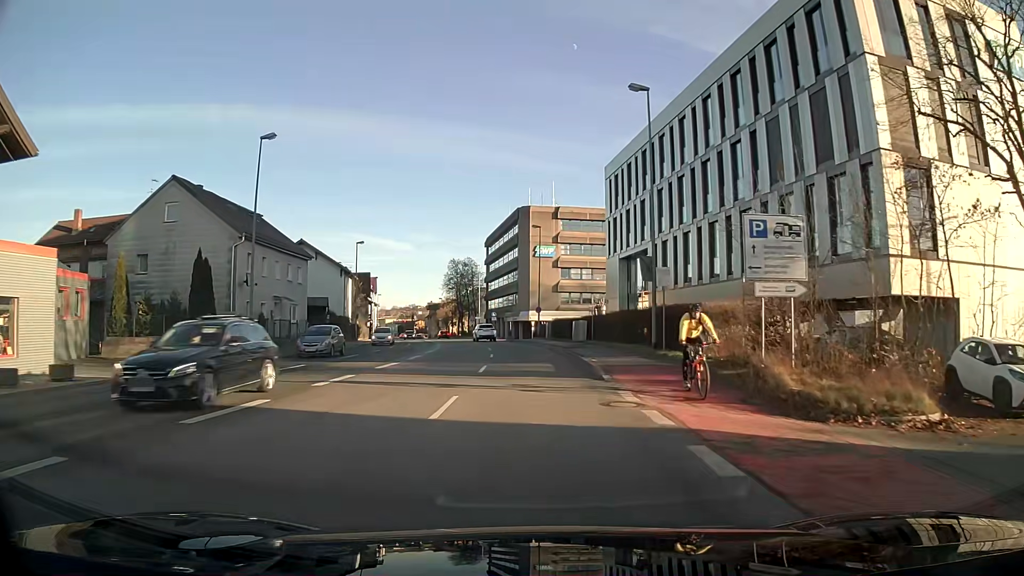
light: Day
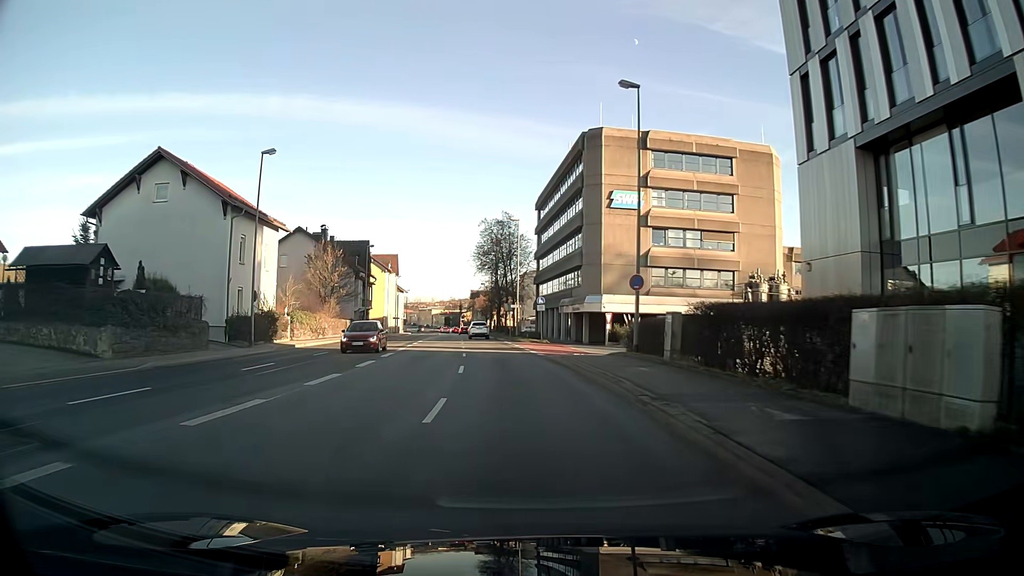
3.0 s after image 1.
(-1.6, +36.8) m; -6°
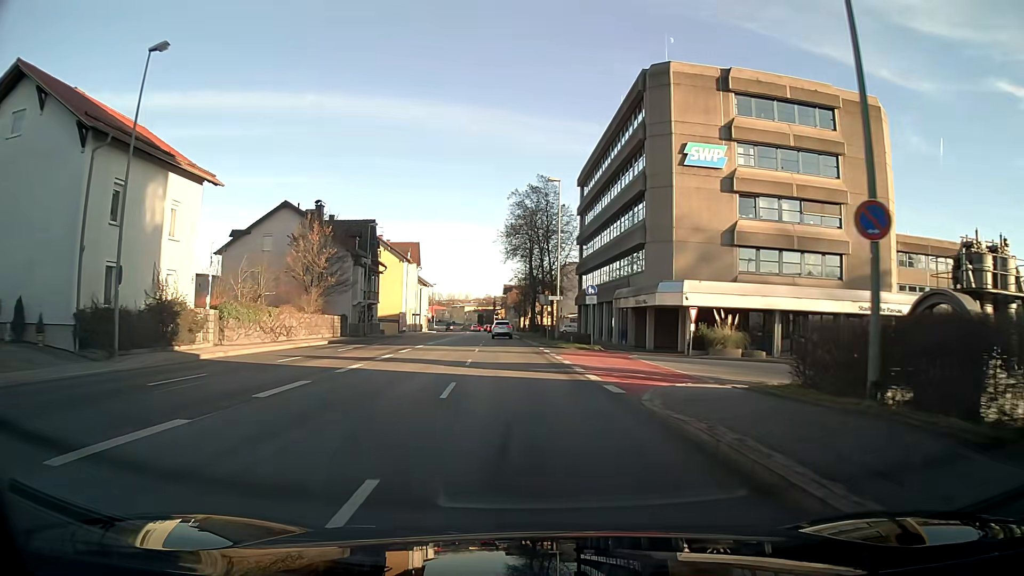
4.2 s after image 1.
(-0.4, +15.4) m; -3°
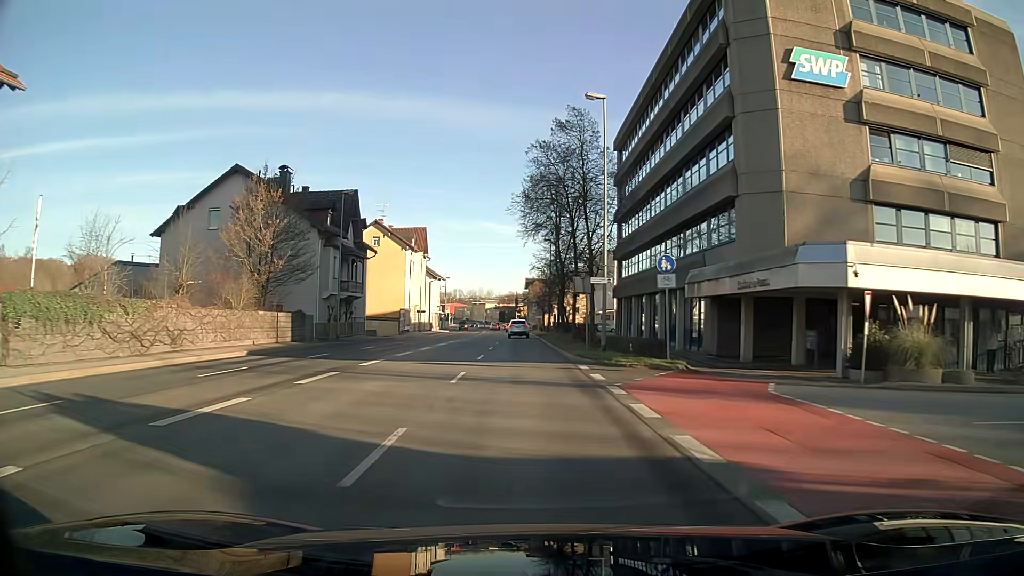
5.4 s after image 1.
(-0.3, +15.5) m; -2°
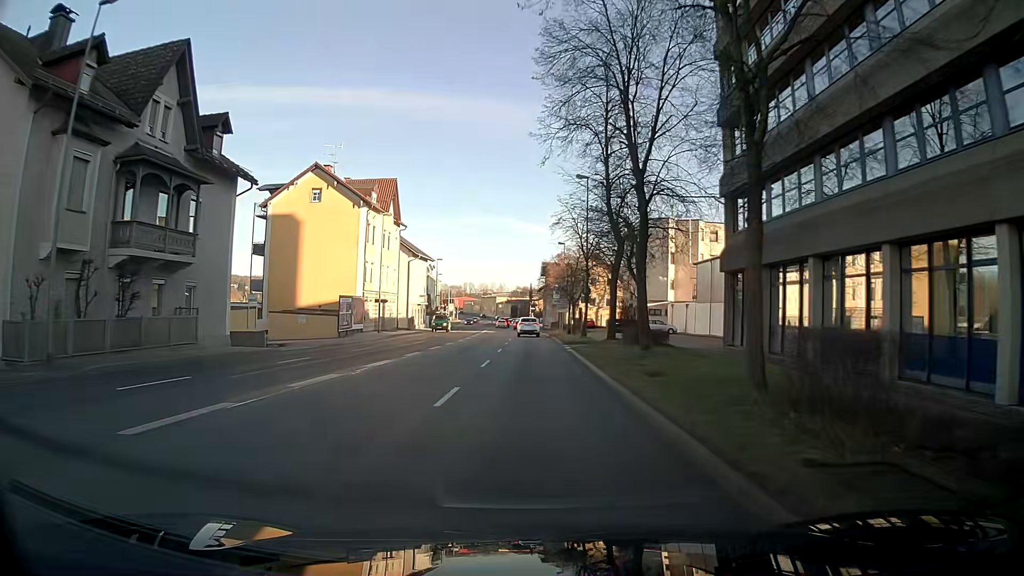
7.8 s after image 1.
(-0.5, +31.1) m; -1°
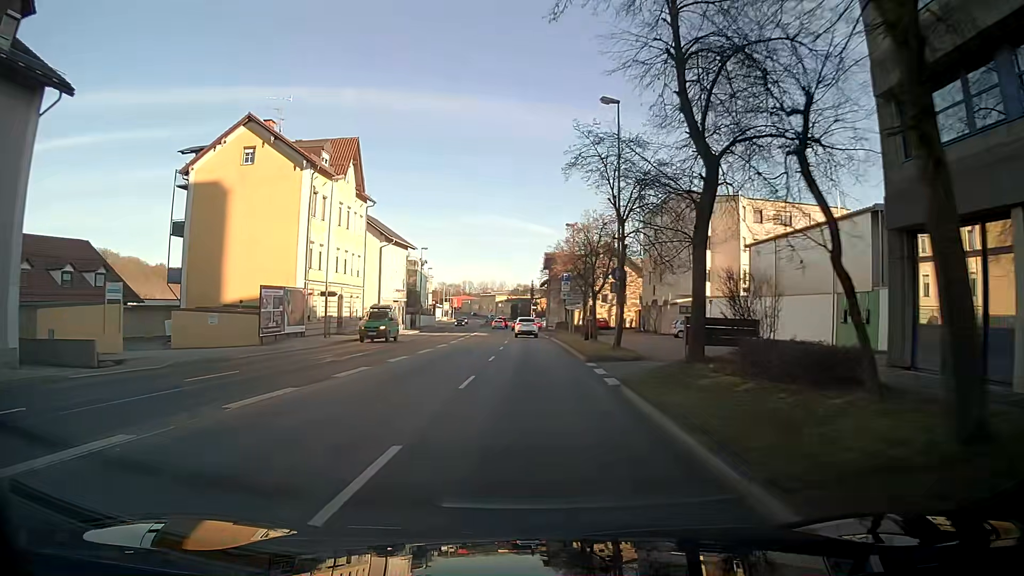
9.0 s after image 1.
(0.0, +15.1) m; 0°
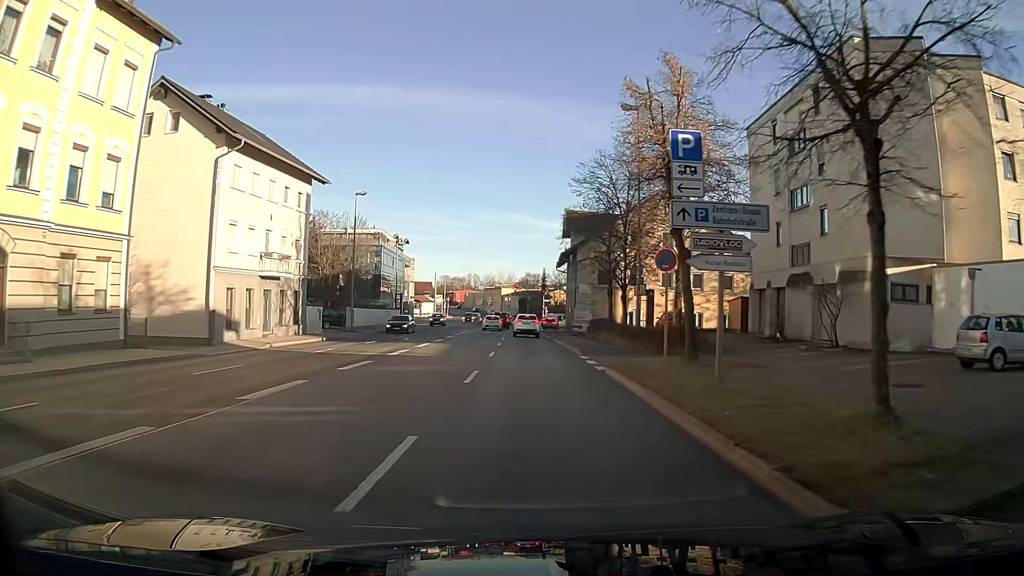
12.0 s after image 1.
(-0.5, +35.6) m; -2°
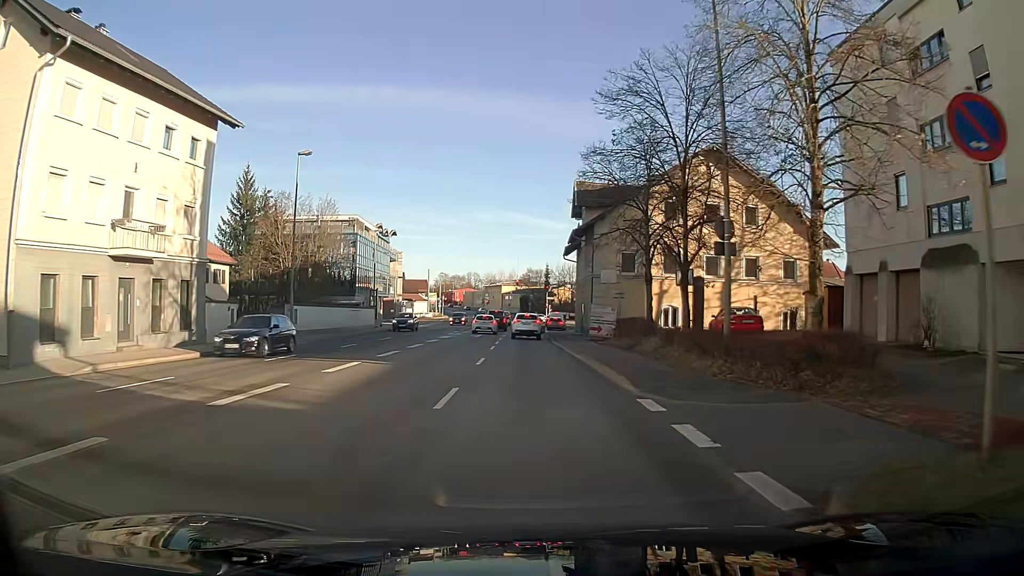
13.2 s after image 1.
(+0.1, +12.9) m; +1°
